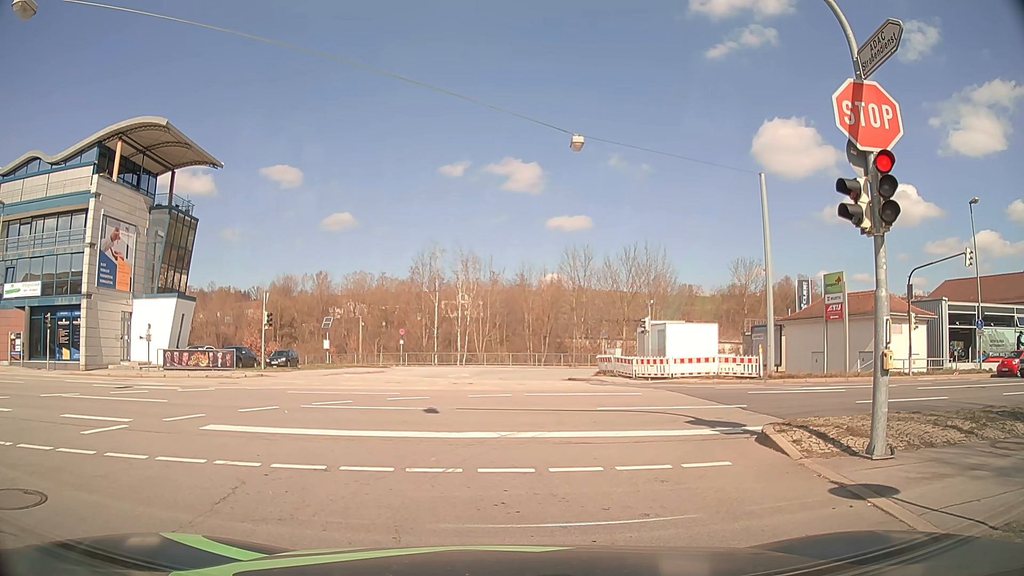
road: tertiary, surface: asphalt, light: Day
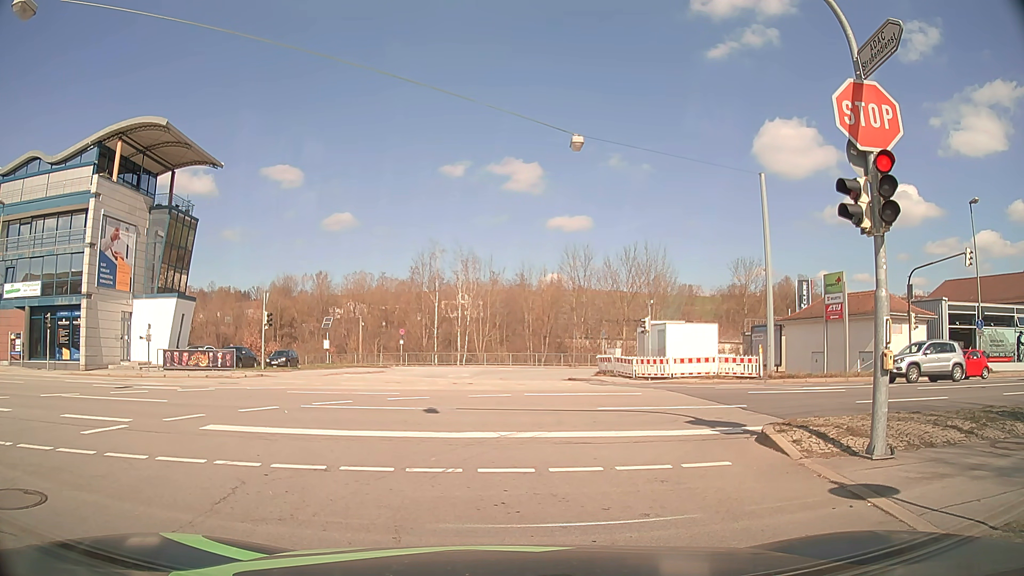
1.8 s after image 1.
(0.0, 0.0) m; 0°
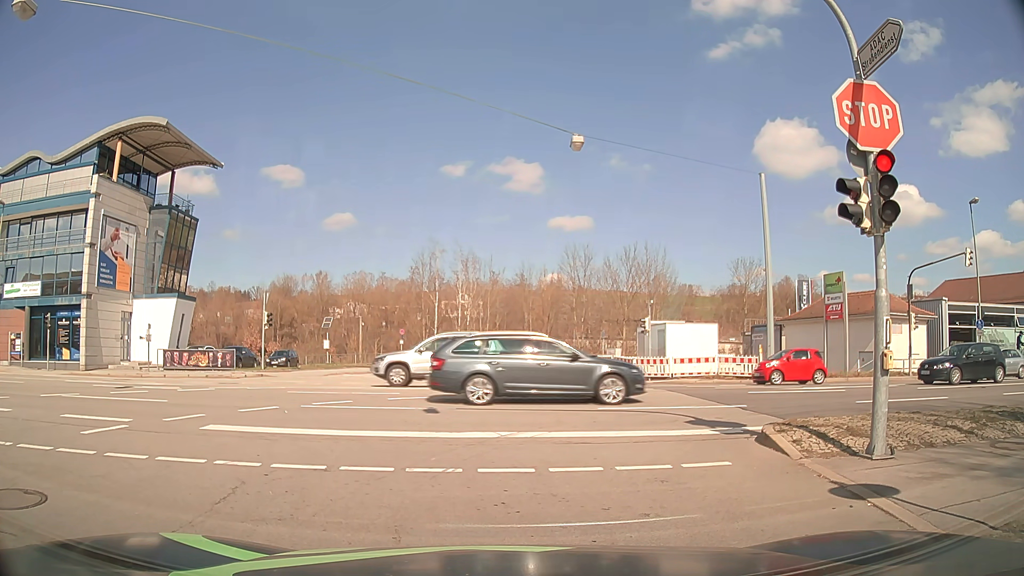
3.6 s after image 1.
(0.0, 0.0) m; 0°
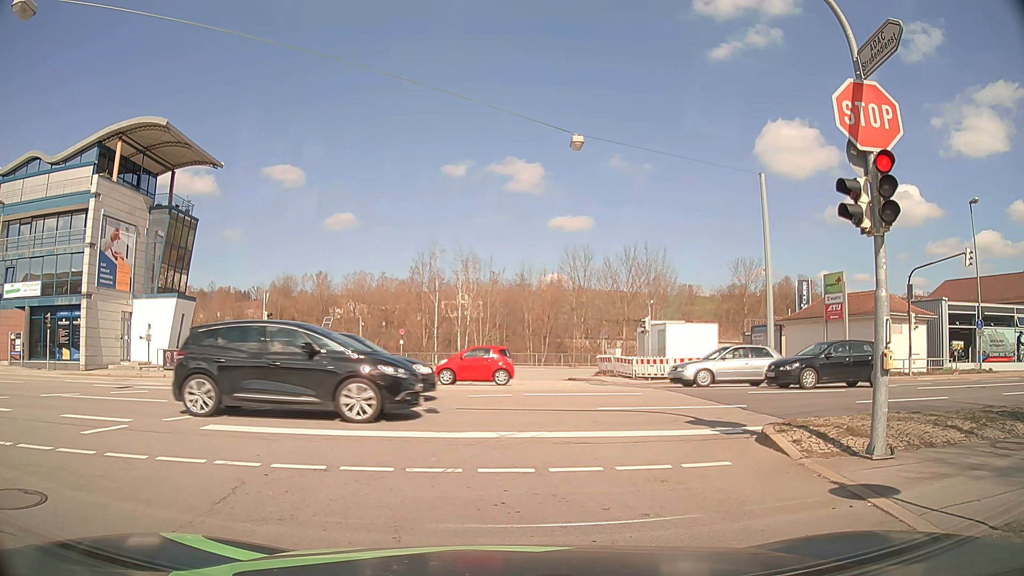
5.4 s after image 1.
(0.0, 0.0) m; 0°
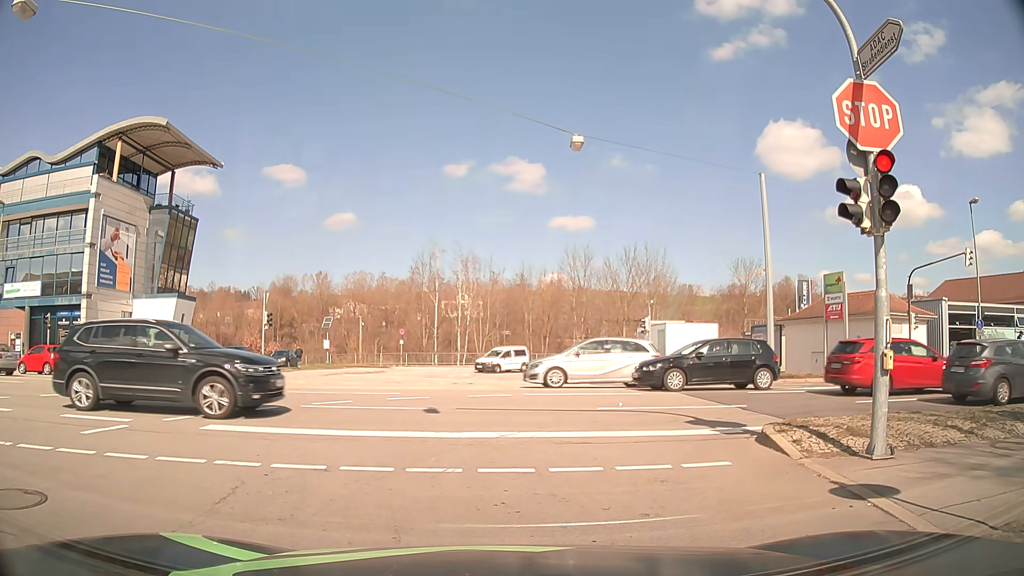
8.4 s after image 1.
(0.0, 0.0) m; 0°
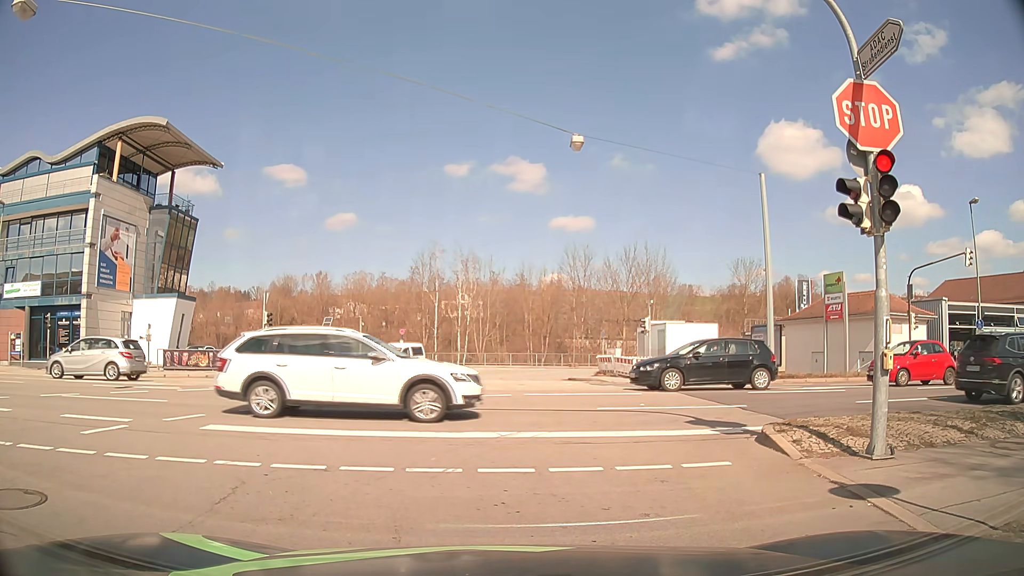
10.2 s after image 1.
(0.0, 0.0) m; 0°
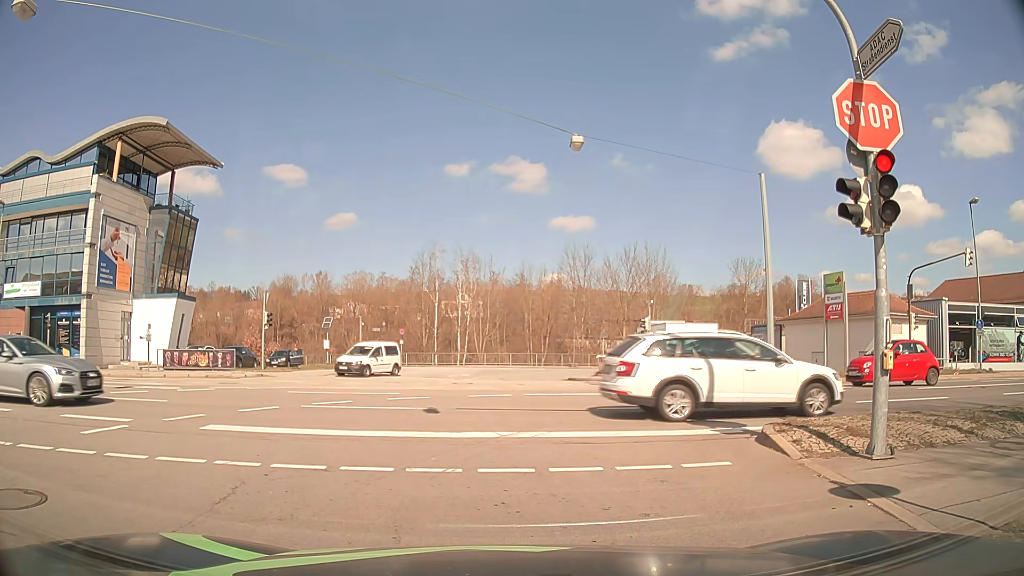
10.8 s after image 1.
(0.0, 0.0) m; 0°
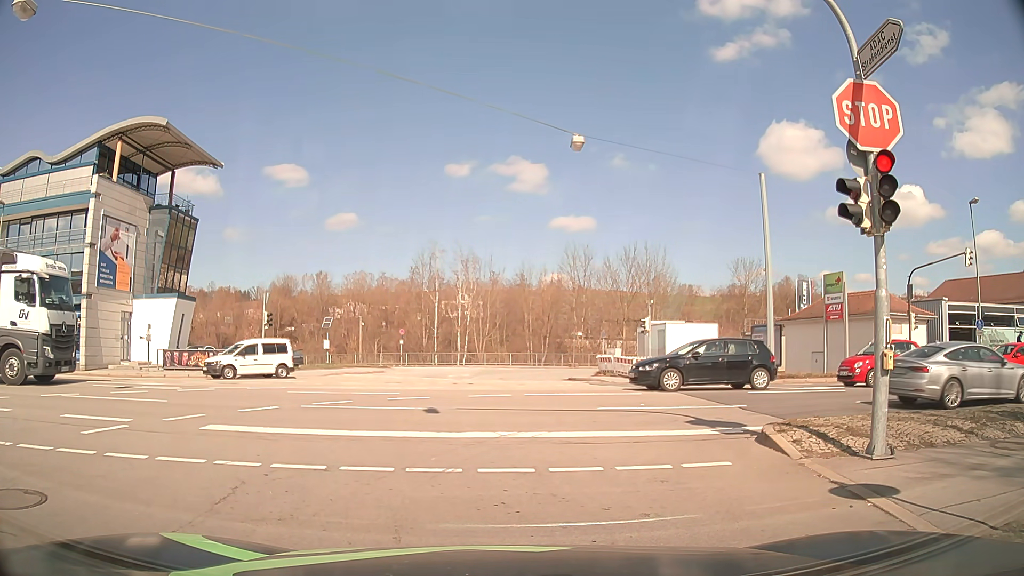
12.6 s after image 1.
(0.0, 0.0) m; 0°
(-1, +10) (-6, +19) (-14, +24) (-24, +26) (-34, +26) (-44, +26) (-54, +25) (-64, +25) (-74, +25) (-84, +25) m
